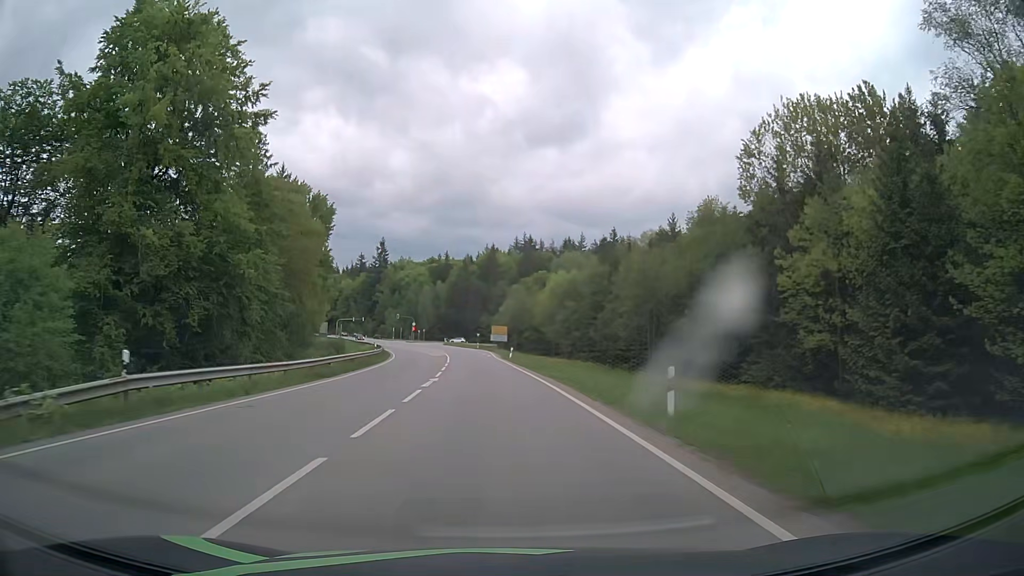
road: secondary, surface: asphalt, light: Day
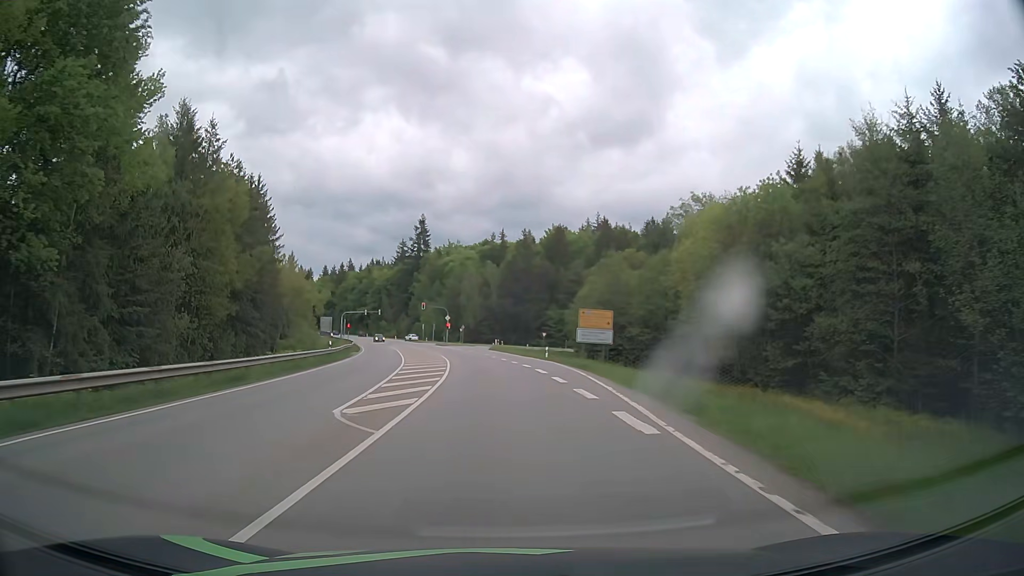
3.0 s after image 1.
(-2.6, +53.6) m; -5°
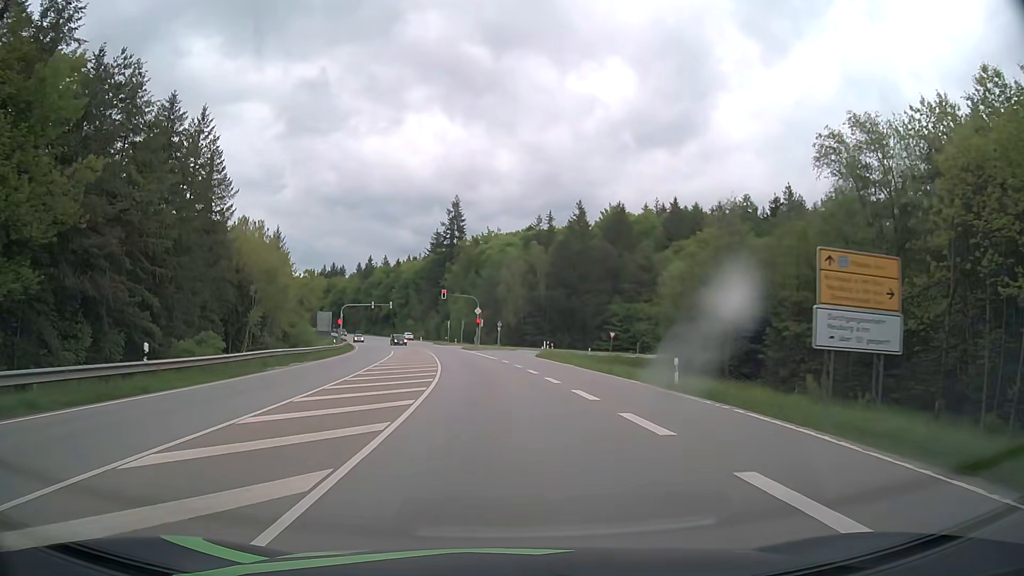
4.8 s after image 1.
(-0.9, +30.2) m; -4°
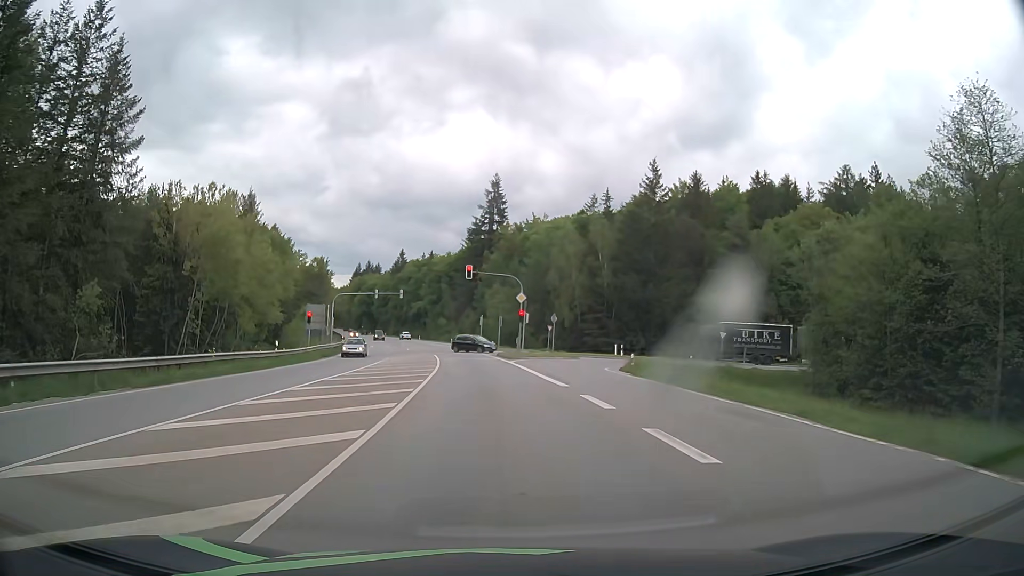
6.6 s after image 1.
(-0.8, +26.2) m; -4°
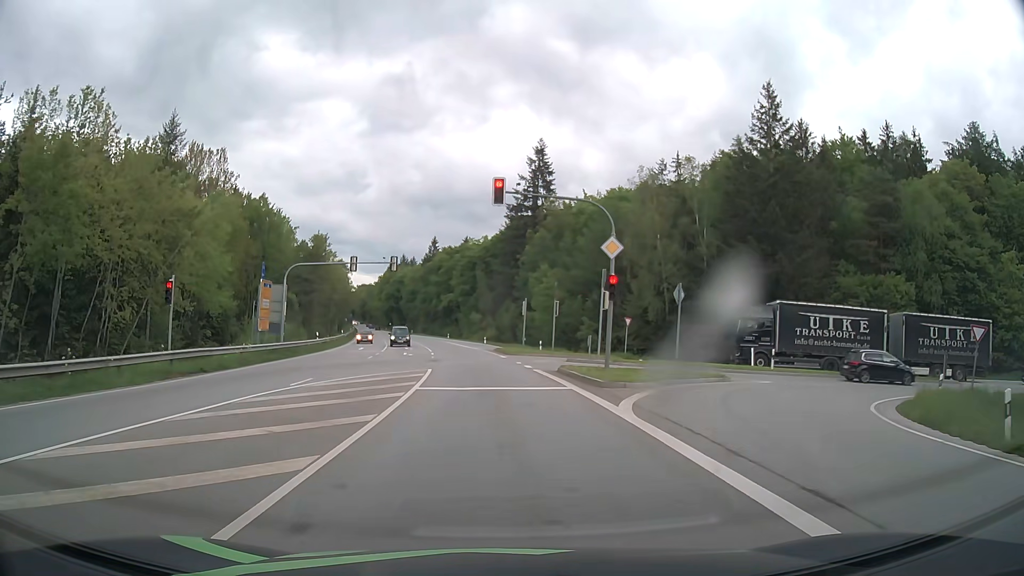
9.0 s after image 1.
(-0.8, +26.4) m; -4°
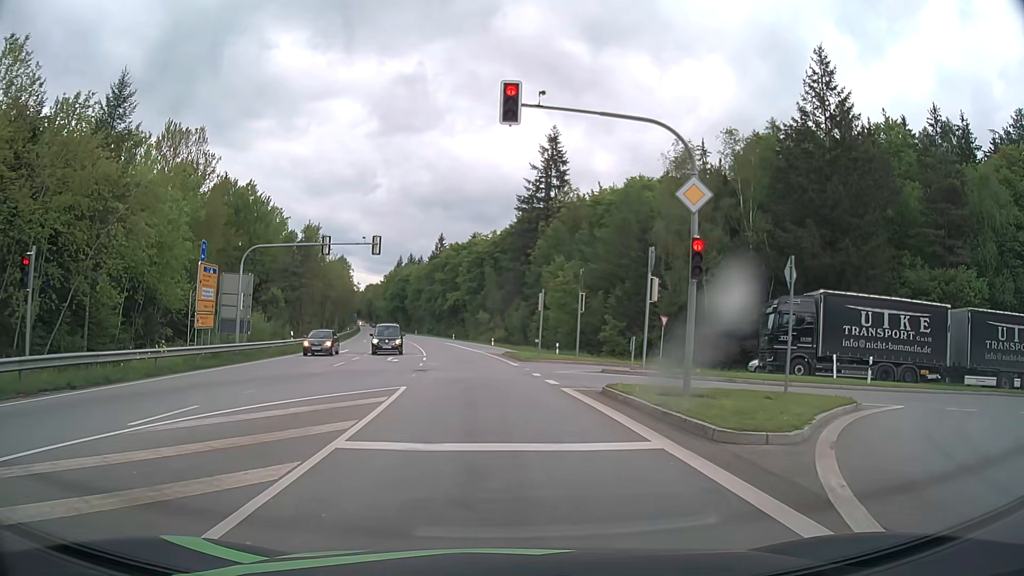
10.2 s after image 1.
(-0.1, +8.7) m; -1°
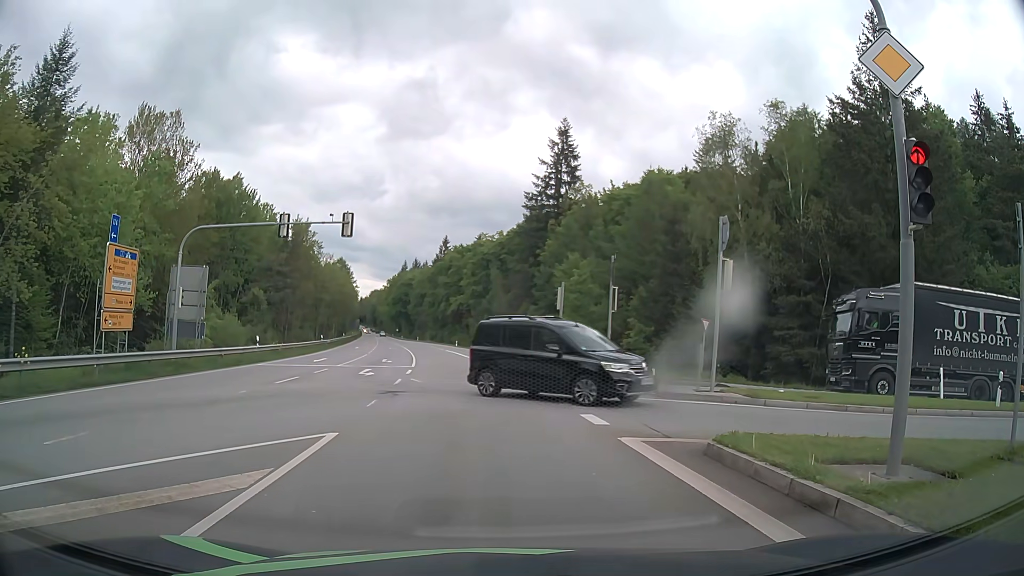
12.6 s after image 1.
(0.0, +7.2) m; -1°
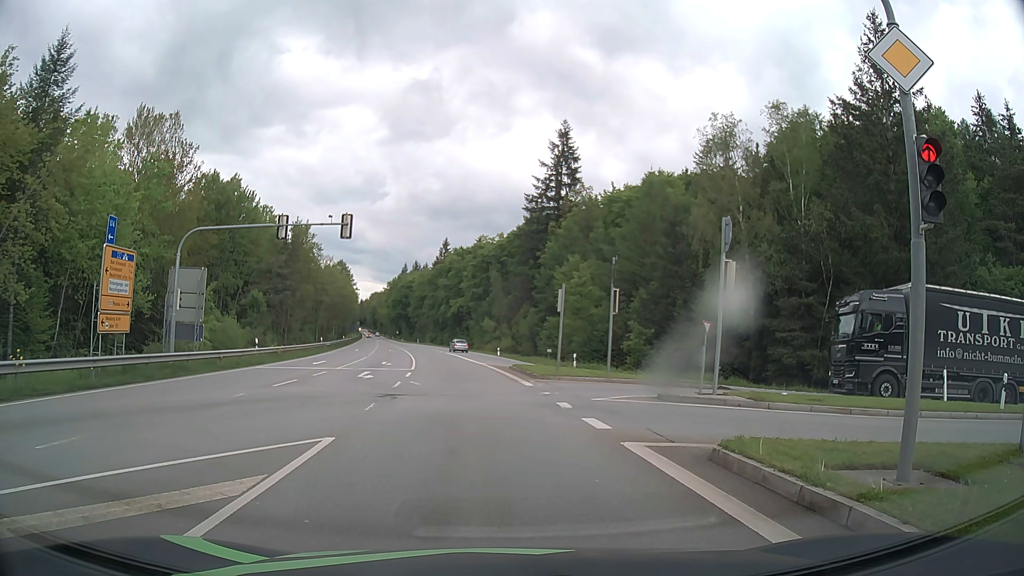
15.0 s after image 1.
(0.0, +0.3) m; 0°
(0, +10) (-1, +20) (-2, +30) (-3, +40) (-4, +50) (-5, +60) (-7, +70) (-8, +79) (-10, +89) (-12, +99) m
